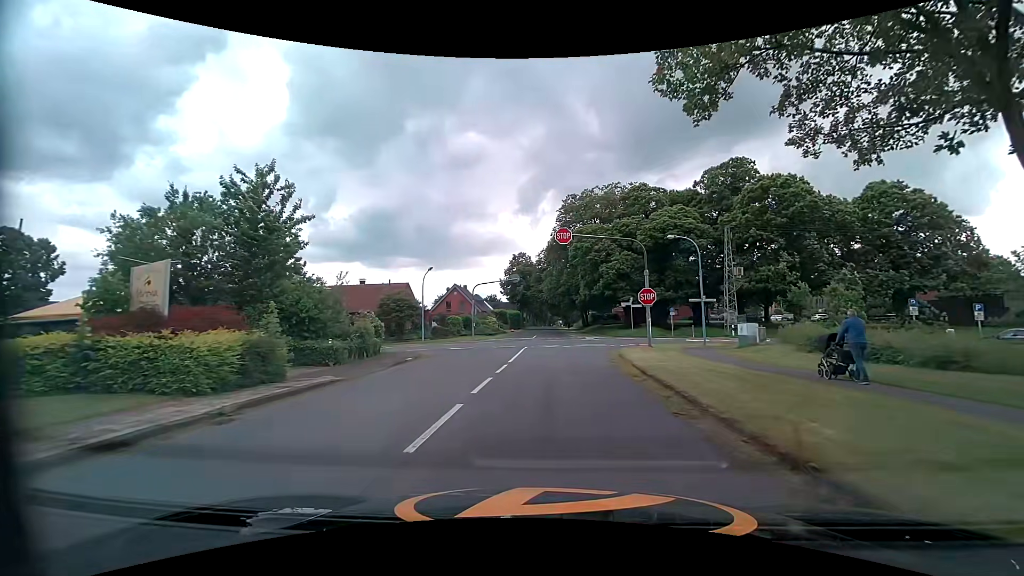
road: tertiary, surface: asphalt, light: Day
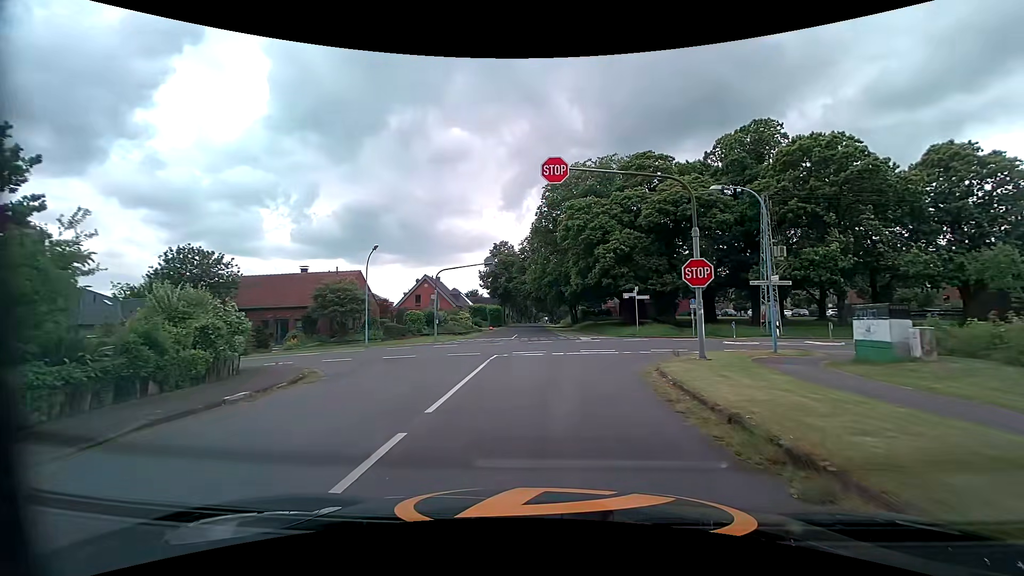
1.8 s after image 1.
(+0.2, +11.1) m; +1°
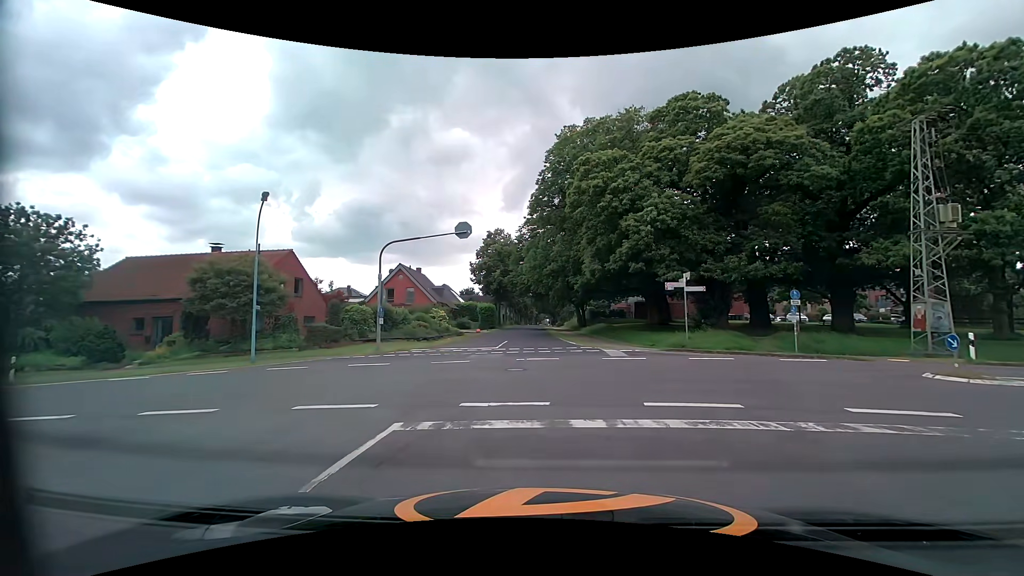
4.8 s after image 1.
(0.0, +13.8) m; 0°
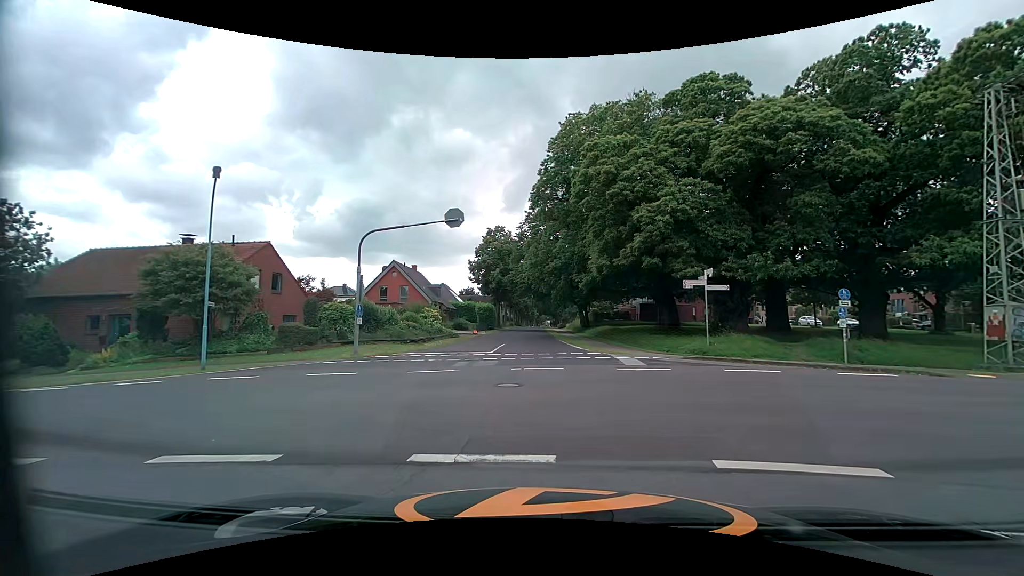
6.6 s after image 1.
(0.0, +3.1) m; 0°
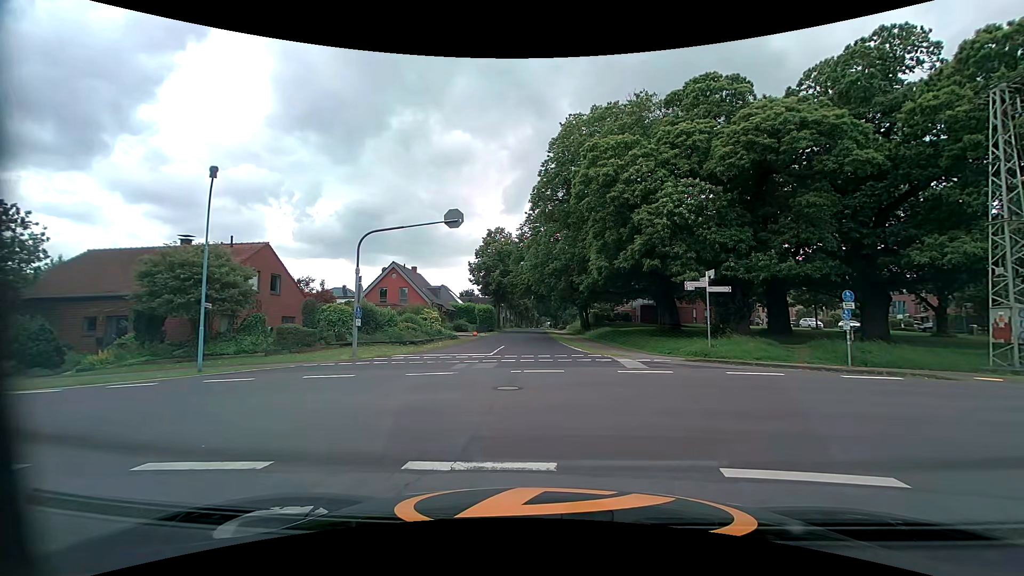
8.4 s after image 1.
(0.0, +0.3) m; 0°
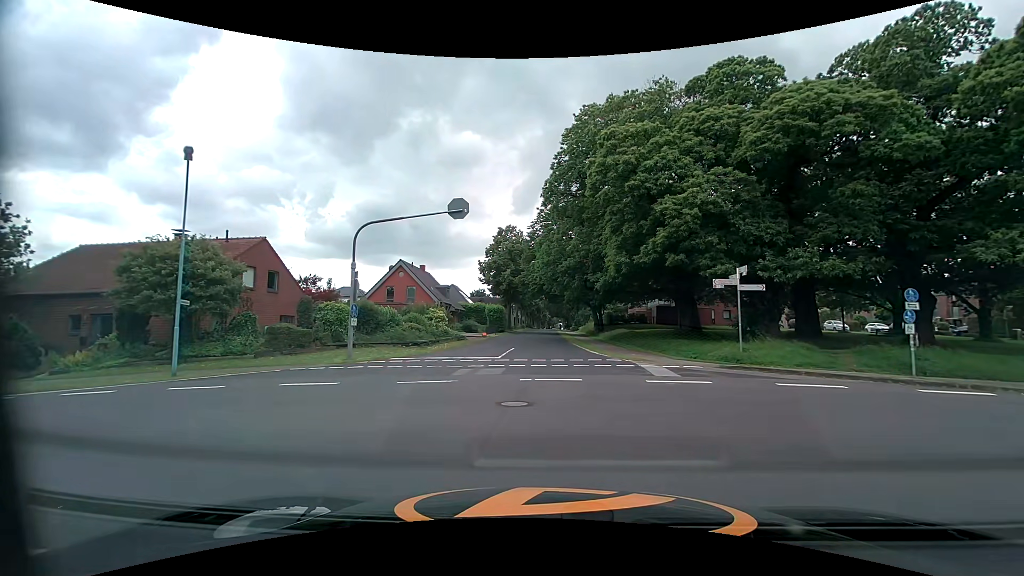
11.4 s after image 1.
(-0.1, +2.2) m; -2°
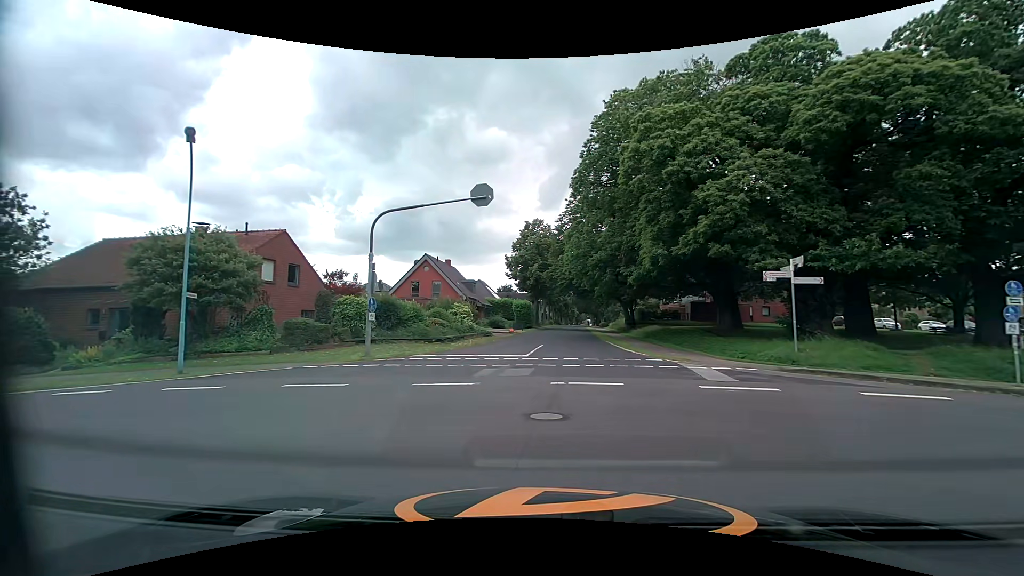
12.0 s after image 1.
(0.0, +1.6) m; -3°
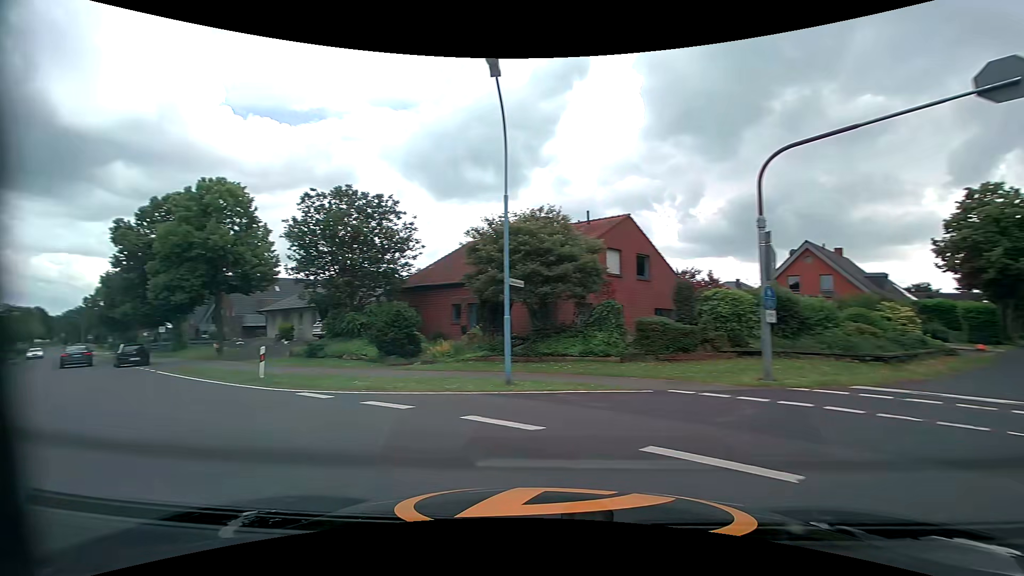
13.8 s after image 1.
(-2.0, +6.7) m; -37°
